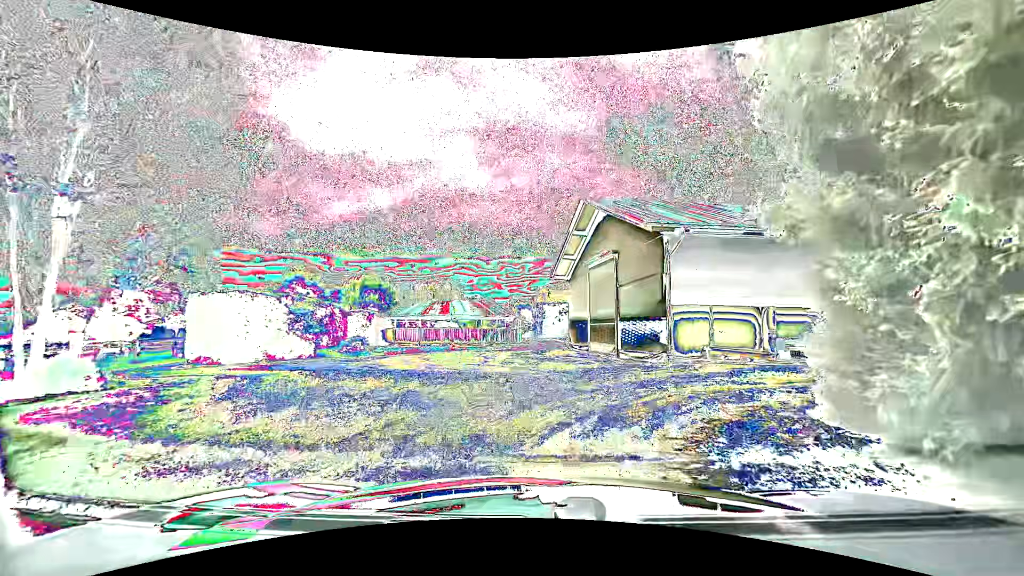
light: Day
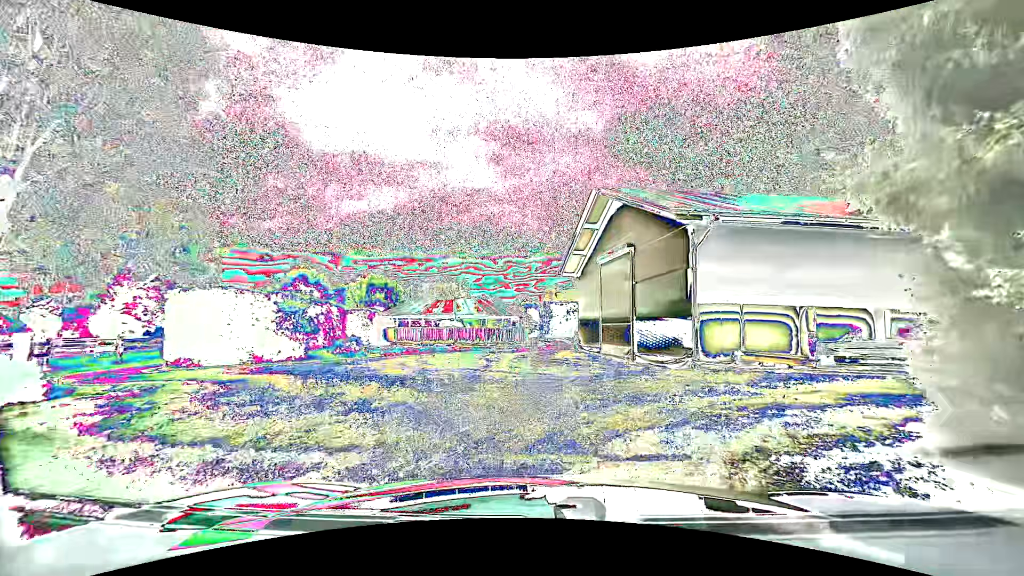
(0.0, +1.7) m; 0°
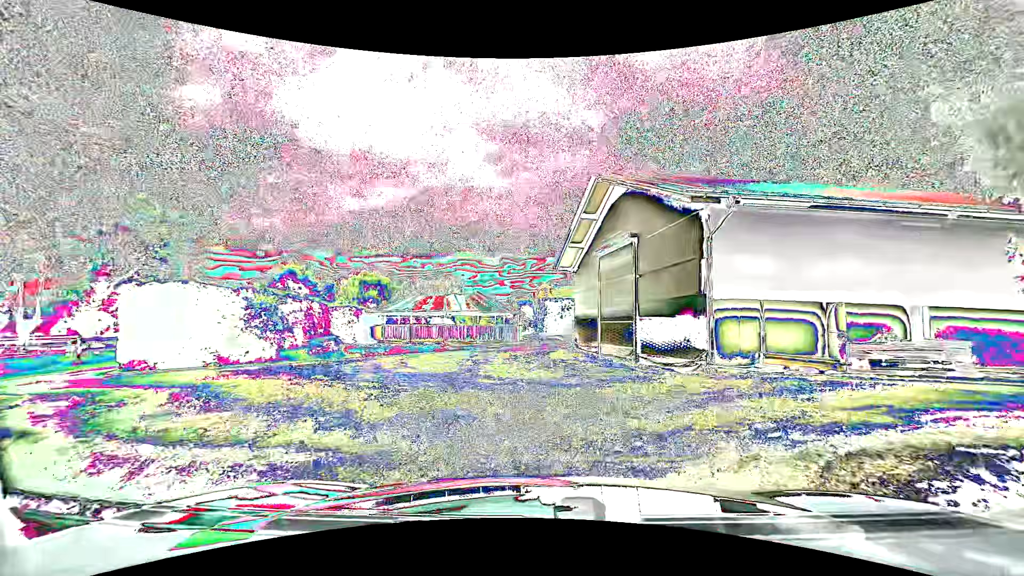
(0.0, +1.7) m; +2°
